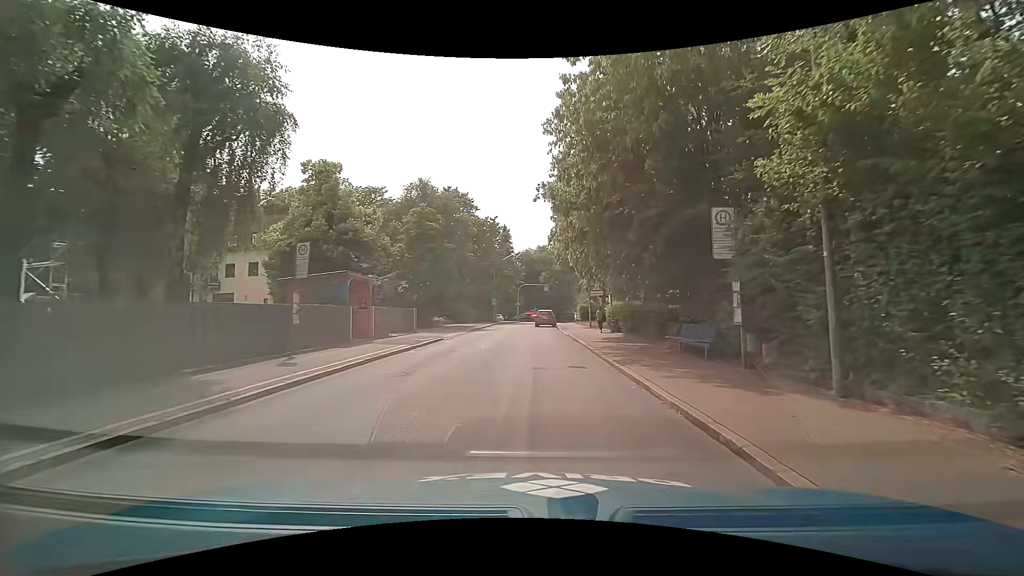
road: tertiary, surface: asphalt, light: Day
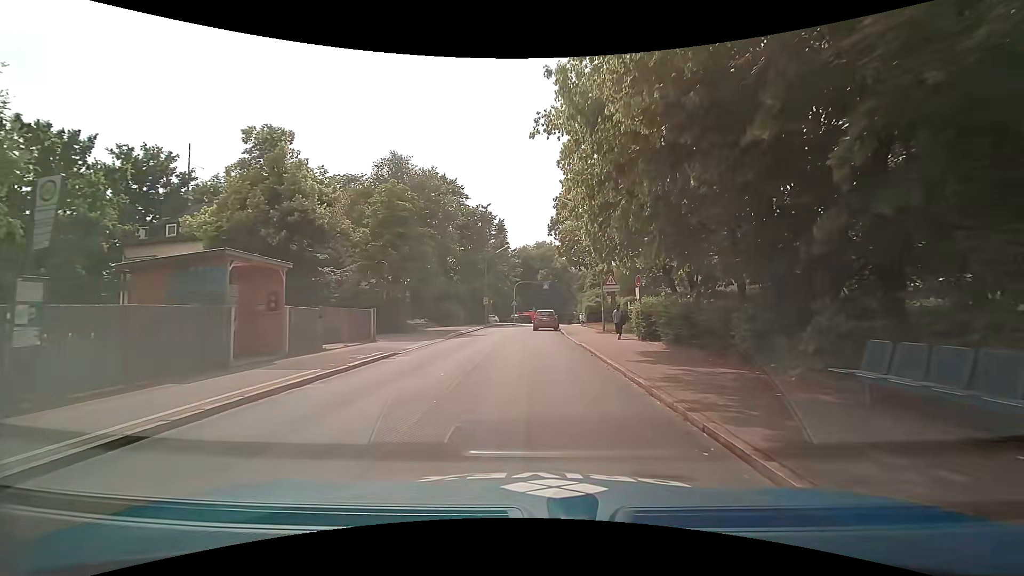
(-0.1, +8.1) m; 0°
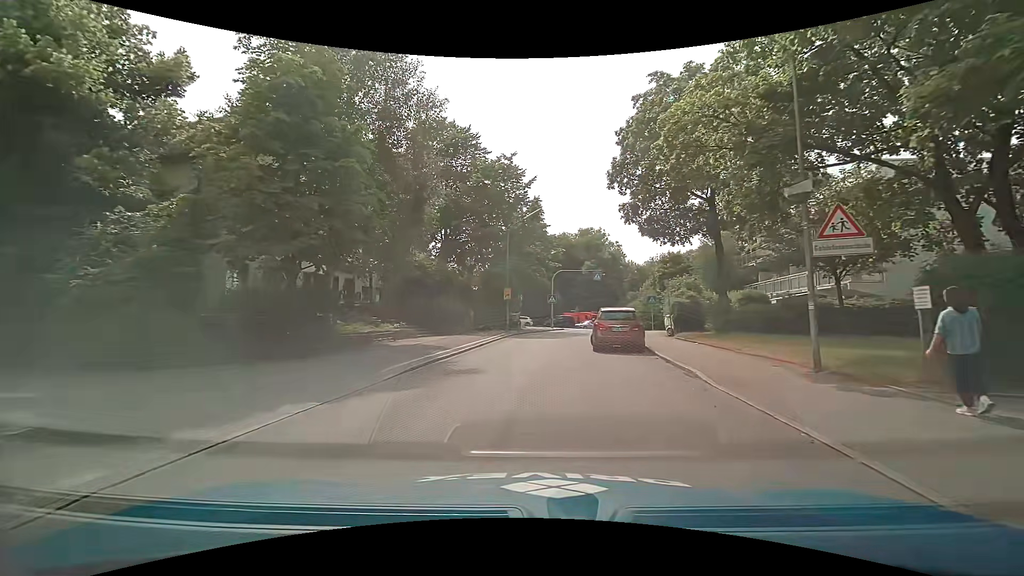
(-0.8, +19.2) m; -5°
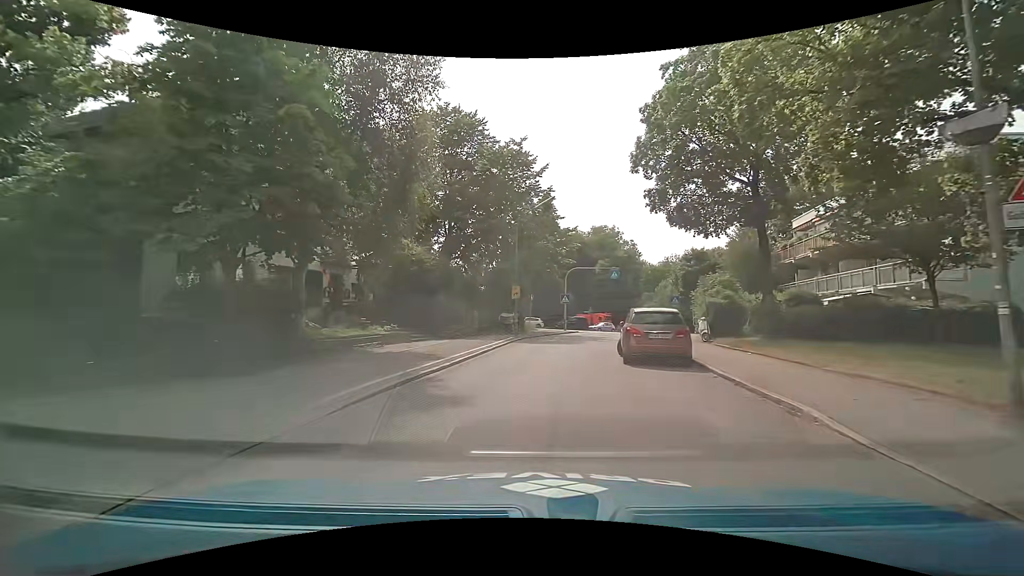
(-0.1, +3.8) m; -1°
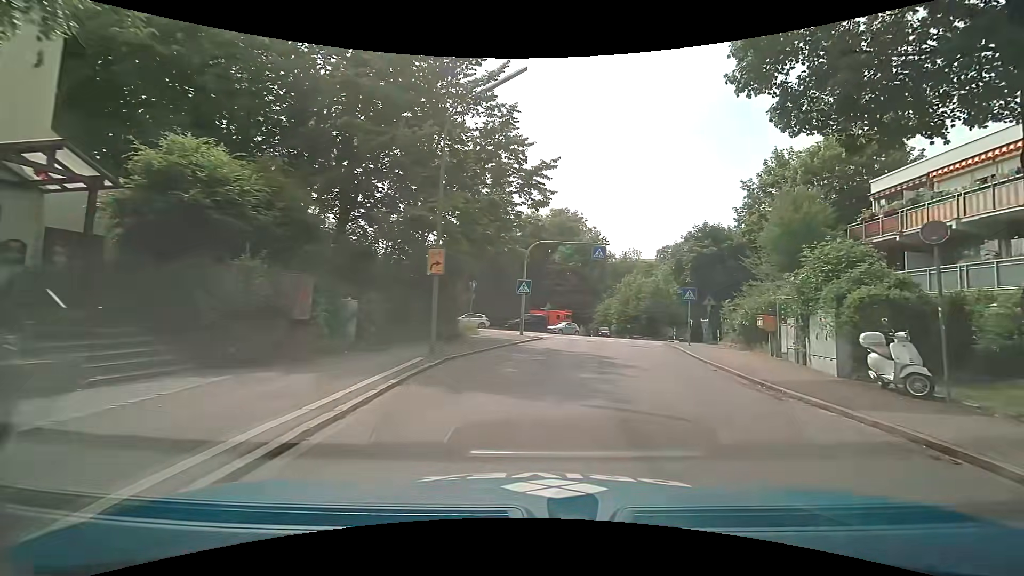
(0.0, +15.5) m; +4°
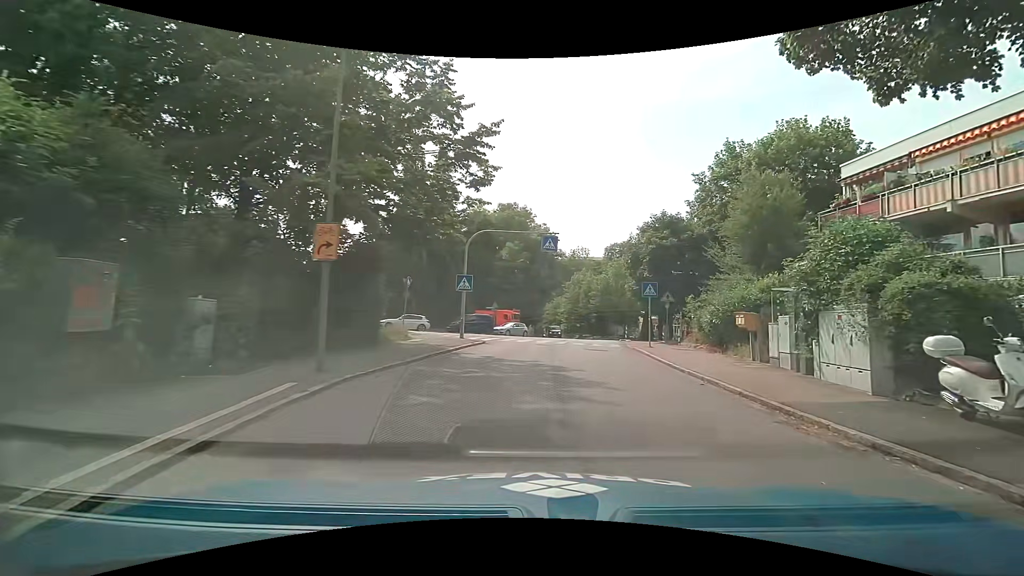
(+0.2, +3.9) m; +7°
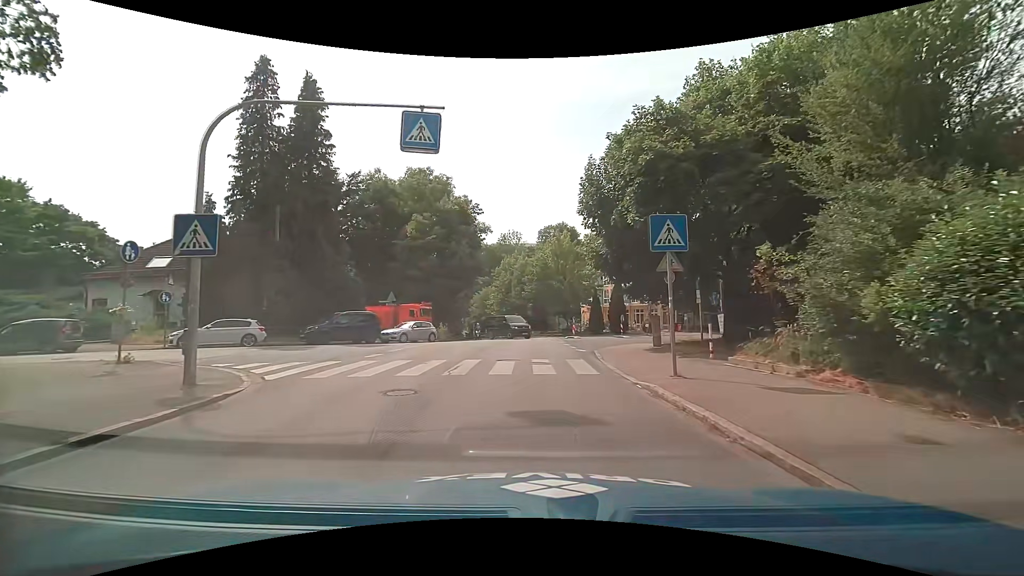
(+1.6, +15.4) m; +8°
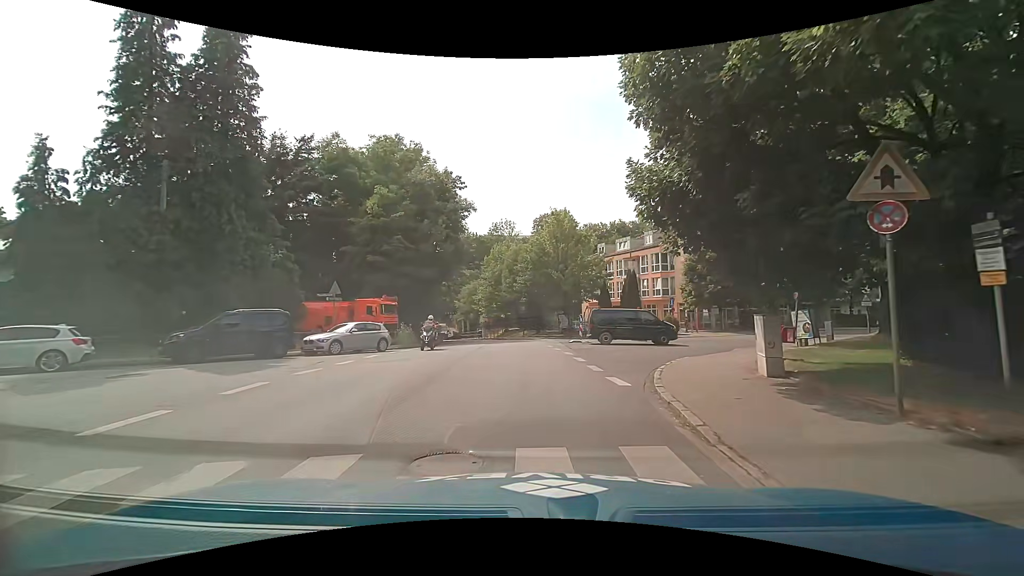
(0.0, +10.0) m; -1°
(0, +10) (0, +20) (0, +30) (-1, +40) (-4, +49) (-7, +59) (-9, +69) (-12, +78) (-14, +88) (-17, +98) m
